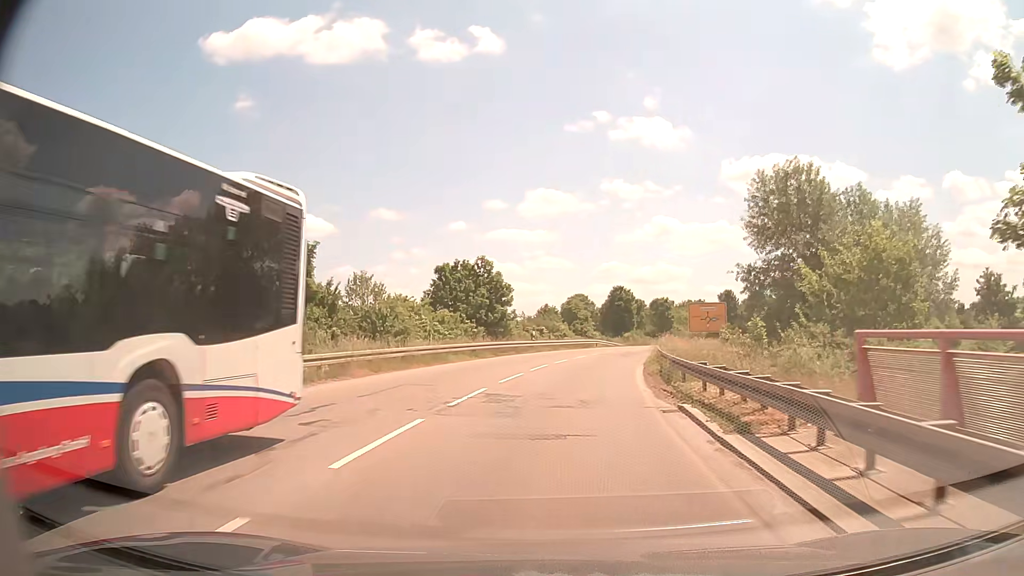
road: secondary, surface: asphalt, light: Day
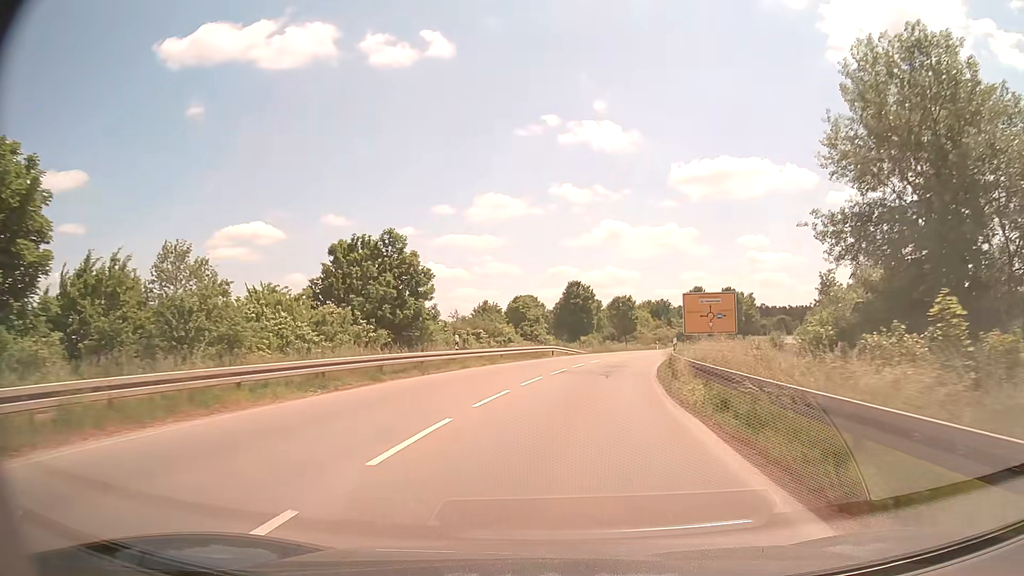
(+0.7, +17.3) m; +4°
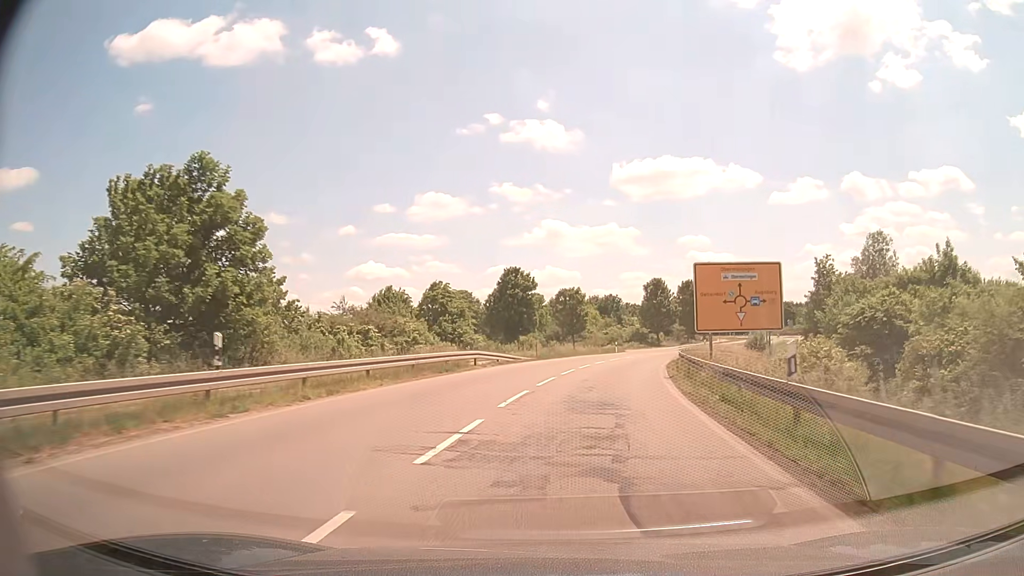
(+0.7, +17.5) m; +5°
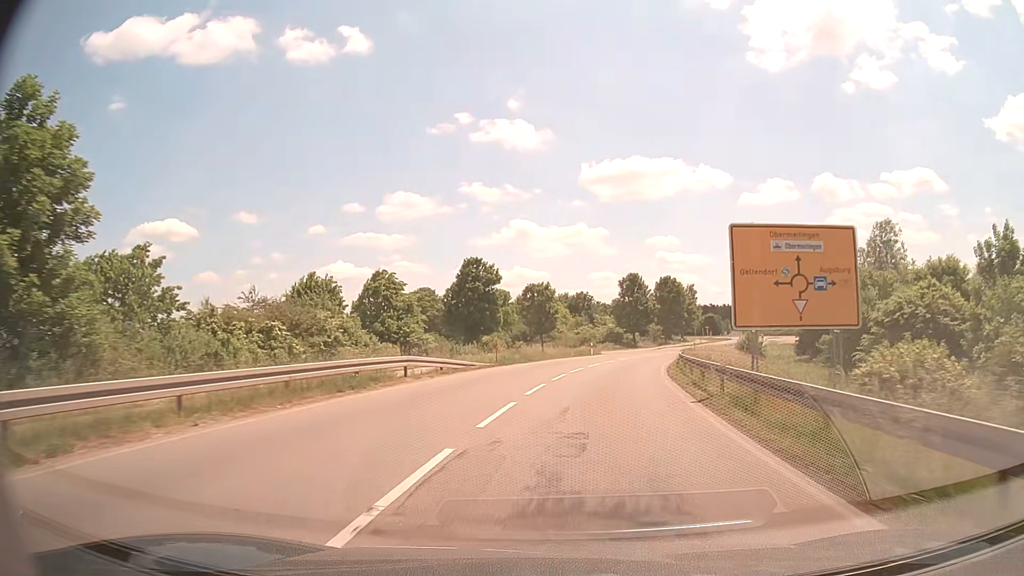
(+0.2, +8.9) m; +3°
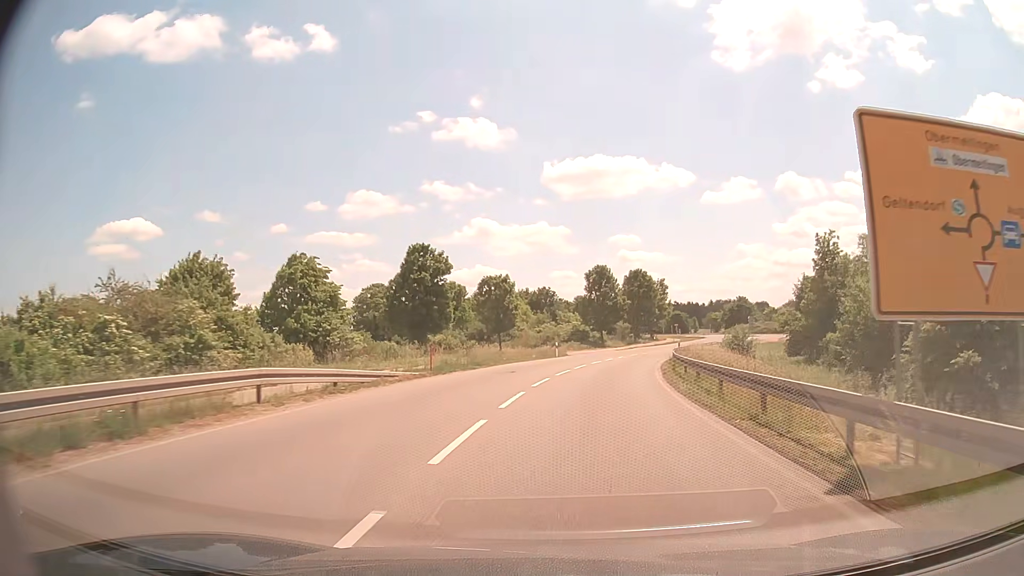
(+0.2, +8.9) m; +3°
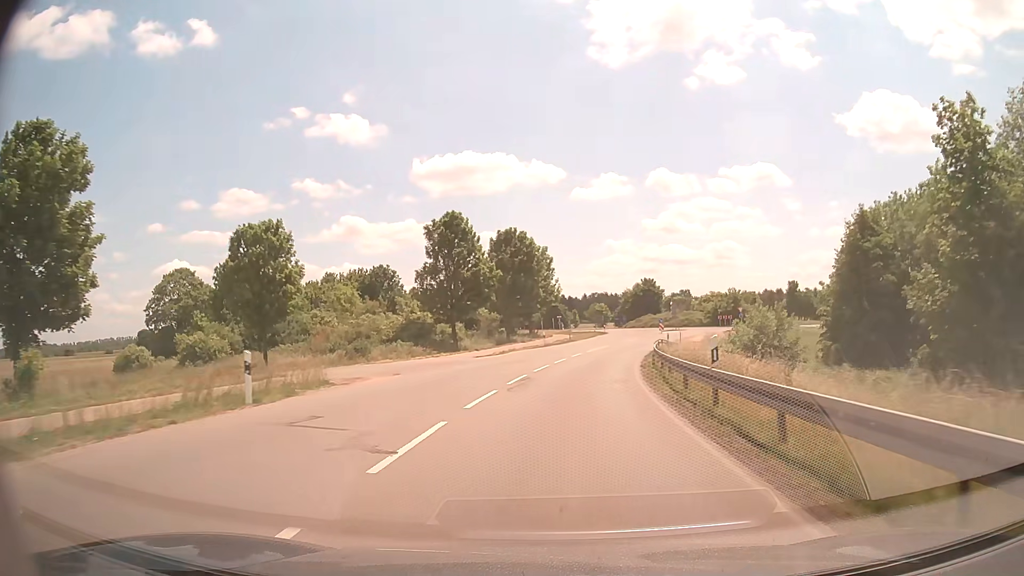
(+3.8, +35.8) m; +11°
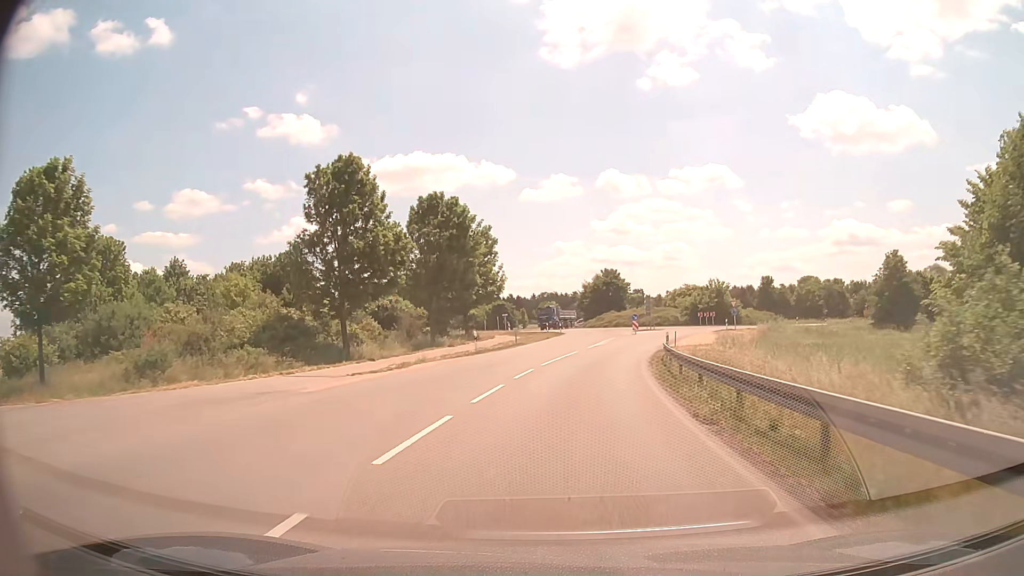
(+0.6, +17.3) m; +4°
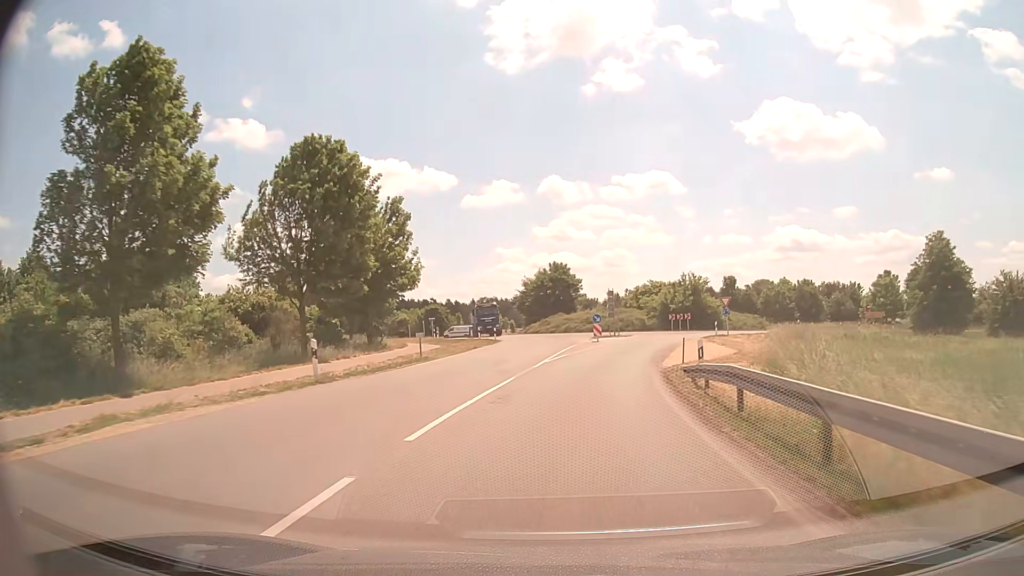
(+0.7, +16.2) m; +5°
(0, +10) (+1, +20) (+3, +30) (+5, +40) (+9, +49) (+16, +56) (+25, +61) (+34, +62) (+44, +60) (+54, +58) m
